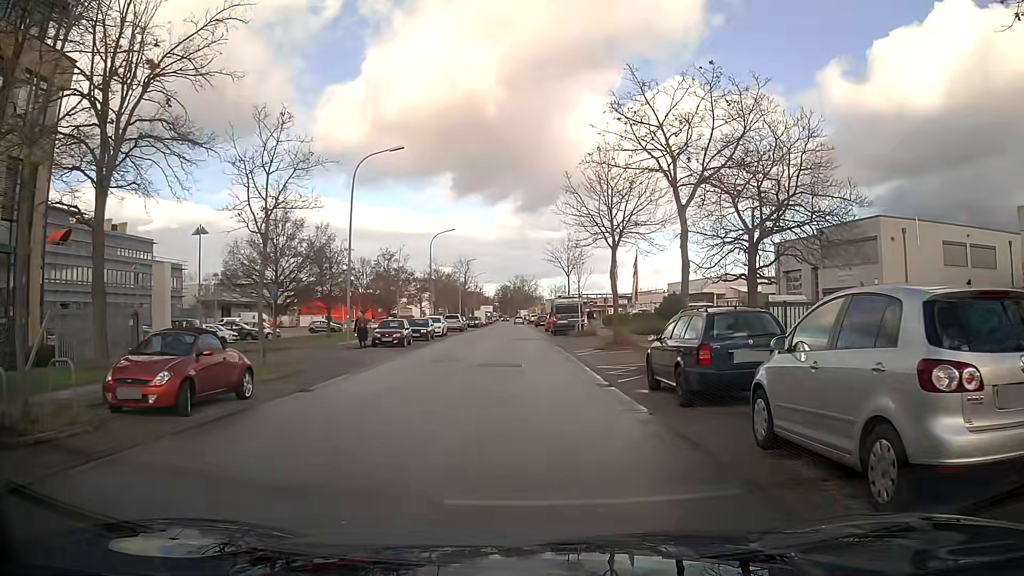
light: Day
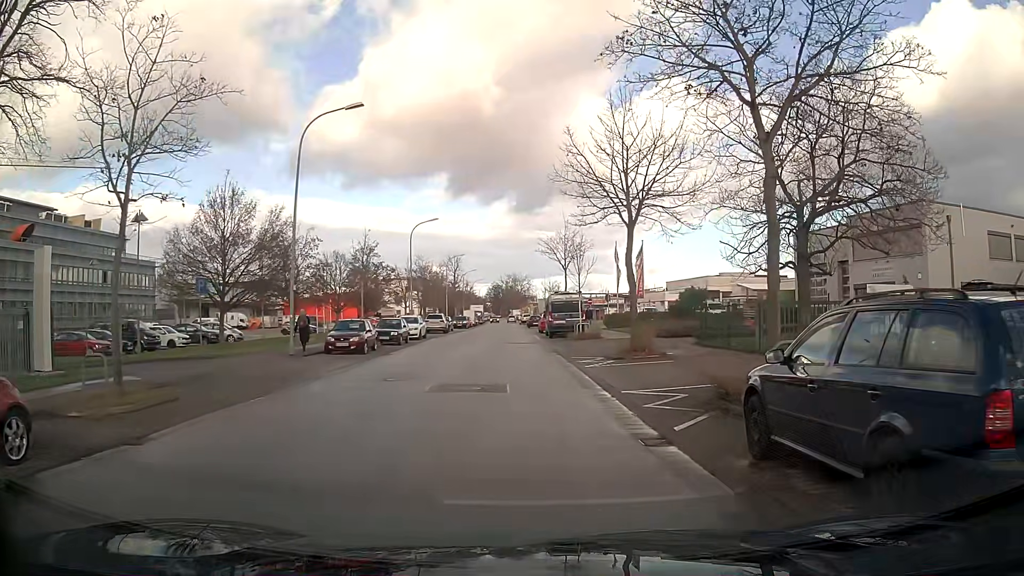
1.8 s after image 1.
(0.0, +6.5) m; 0°
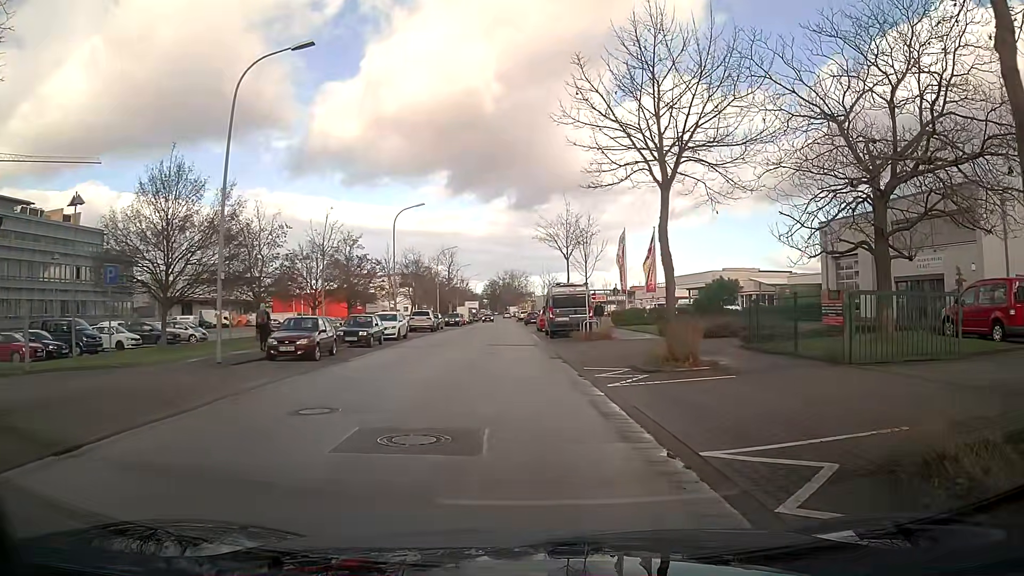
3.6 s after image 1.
(0.0, +5.8) m; 0°
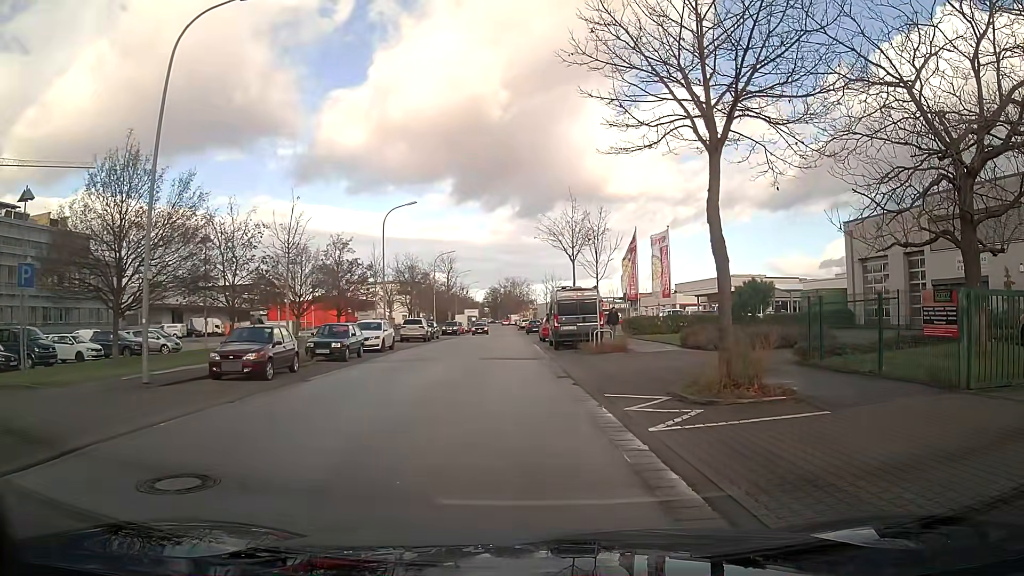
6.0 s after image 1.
(0.0, +3.9) m; 0°
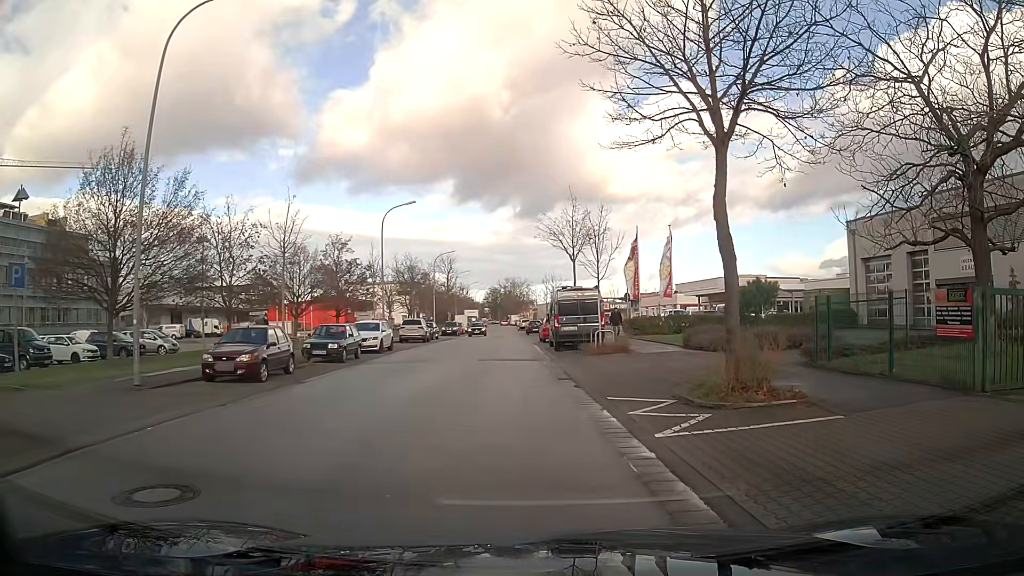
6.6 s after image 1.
(0.0, +0.4) m; 0°
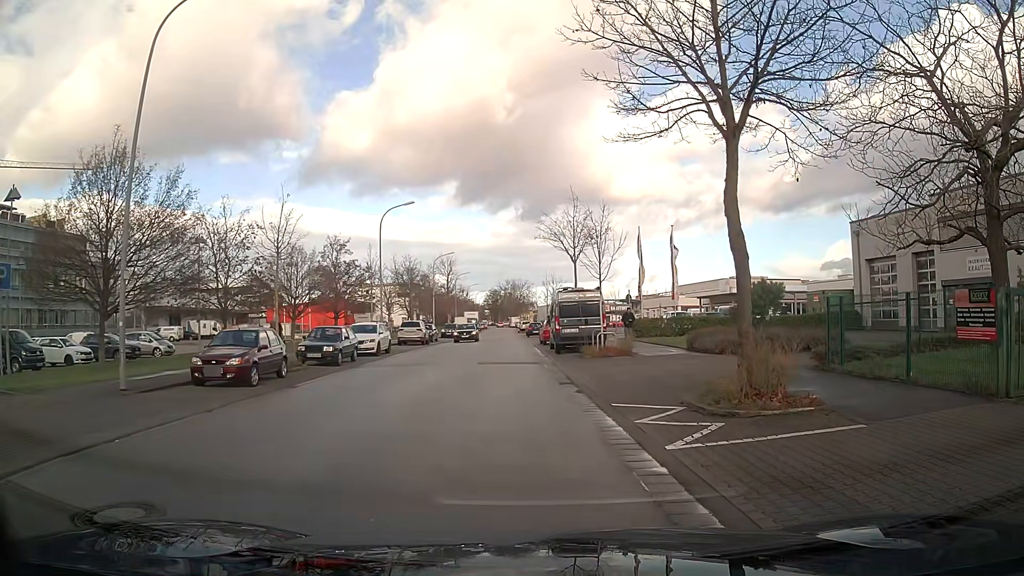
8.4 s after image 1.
(0.0, +0.6) m; 0°
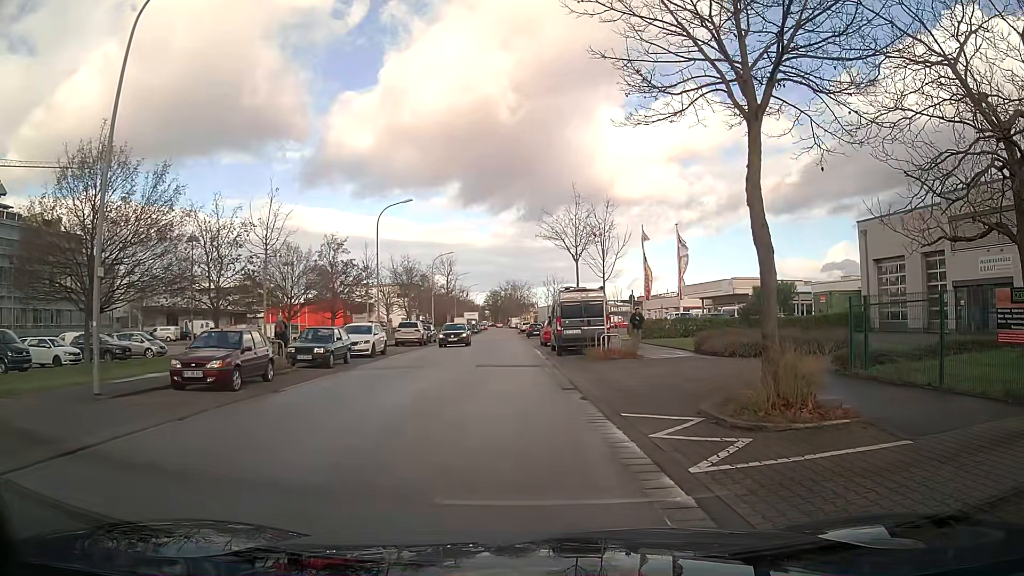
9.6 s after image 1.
(0.0, +1.1) m; 0°
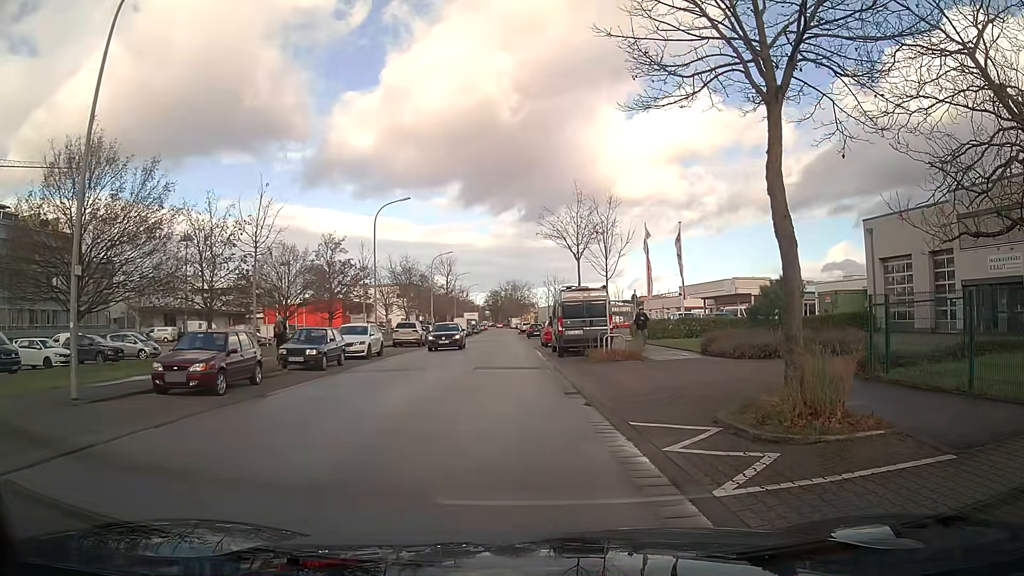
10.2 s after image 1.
(0.0, +0.8) m; -1°
